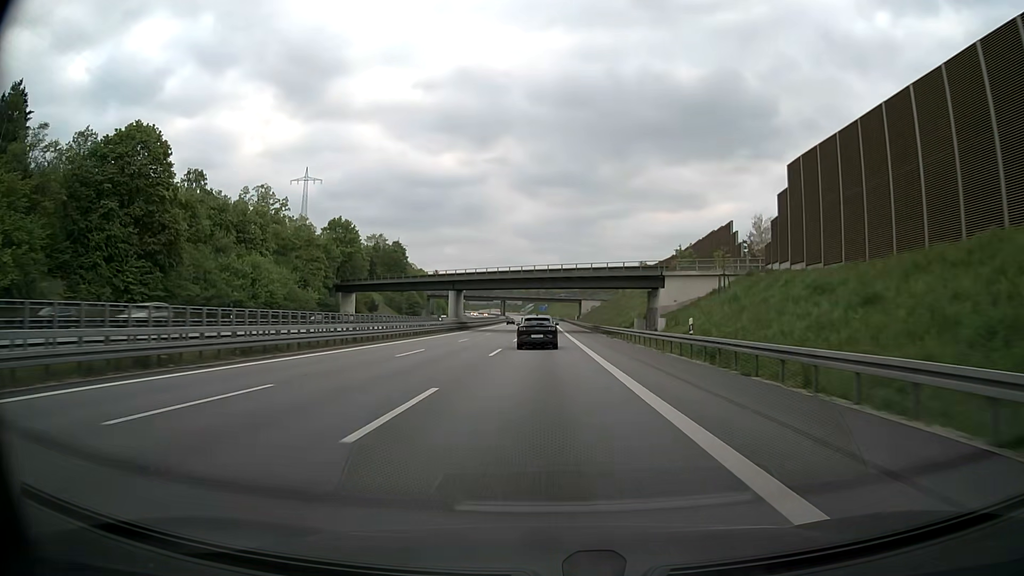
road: motorway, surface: asphalt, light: Day
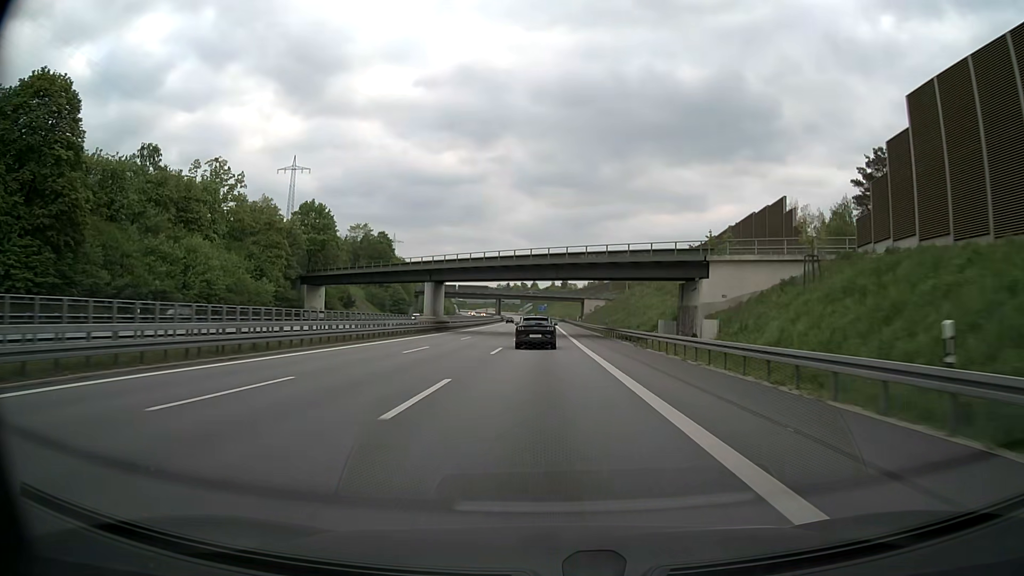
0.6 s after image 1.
(0.0, +17.0) m; 0°
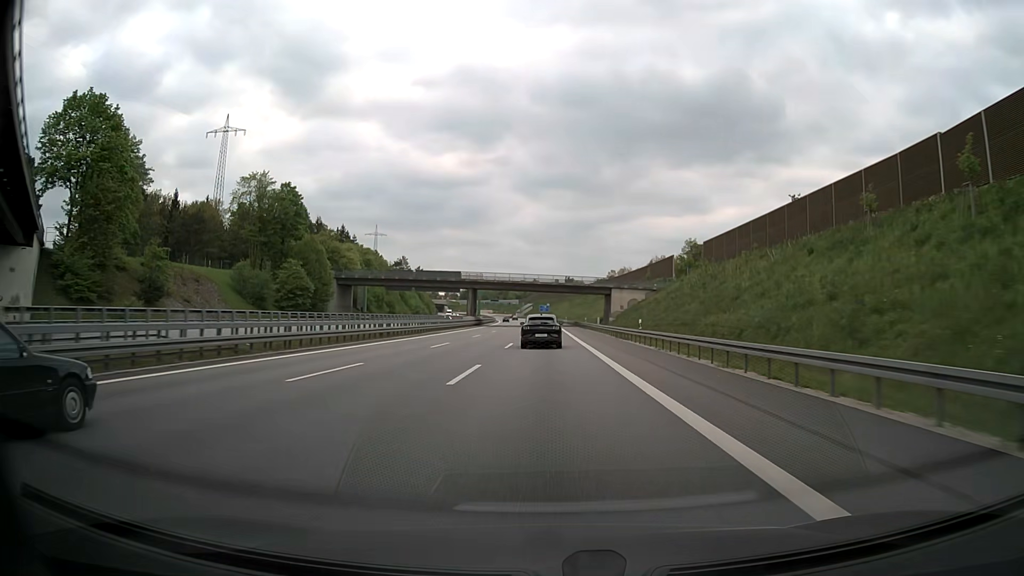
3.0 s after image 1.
(+0.1, +67.6) m; 0°
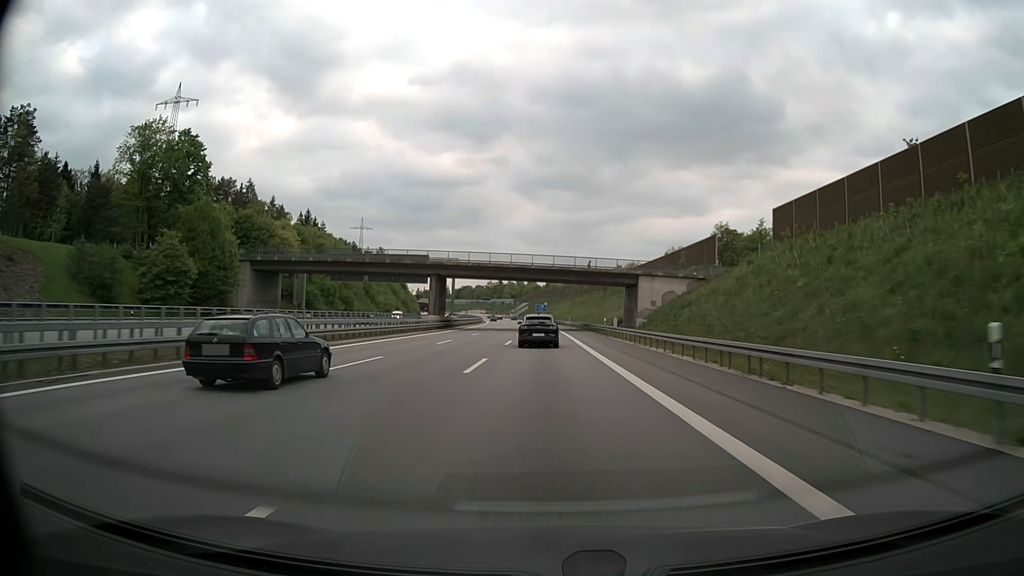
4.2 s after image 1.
(0.0, +33.5) m; 0°
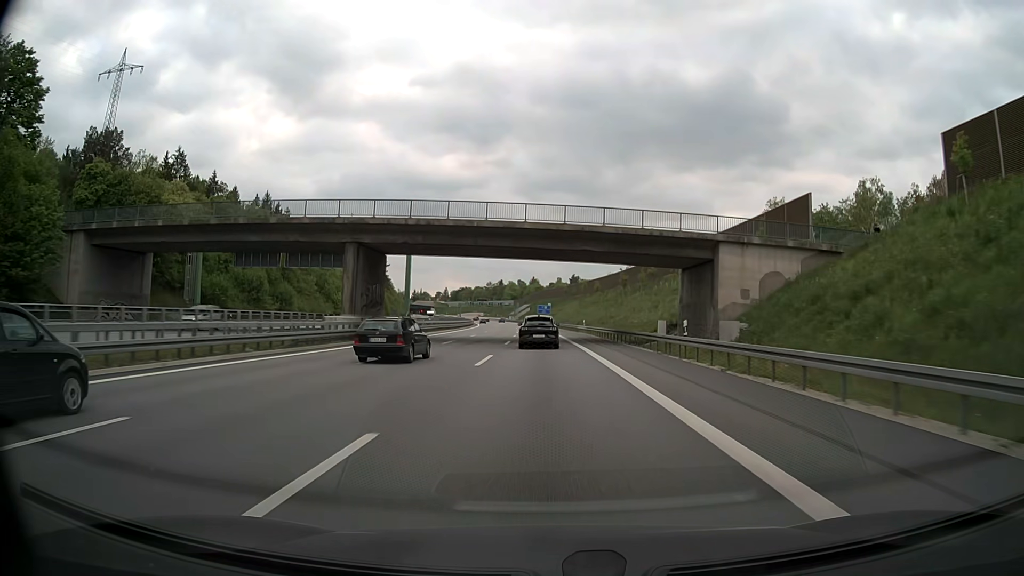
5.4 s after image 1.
(0.0, +33.3) m; 0°
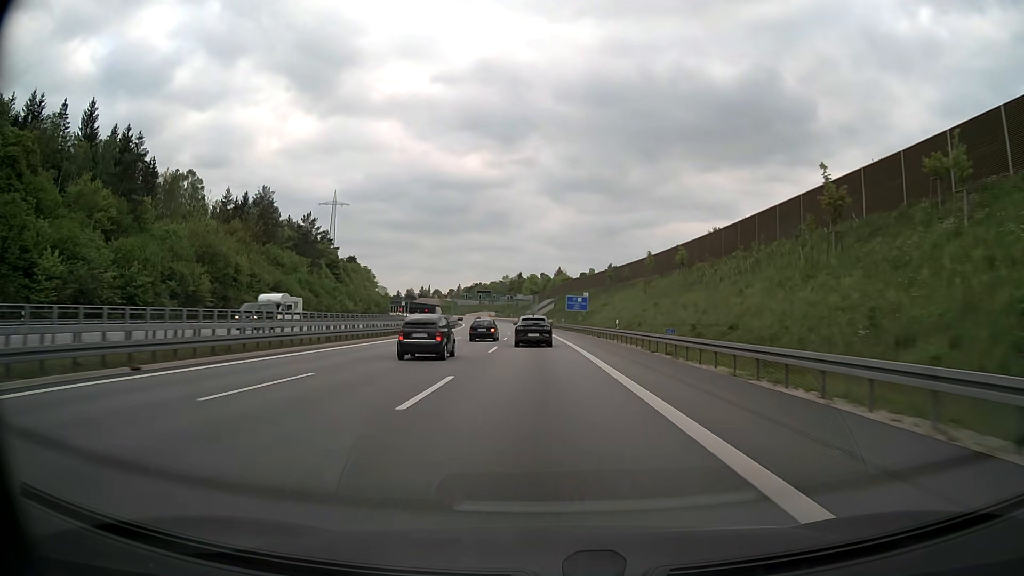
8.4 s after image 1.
(-1.1, +82.7) m; -2°
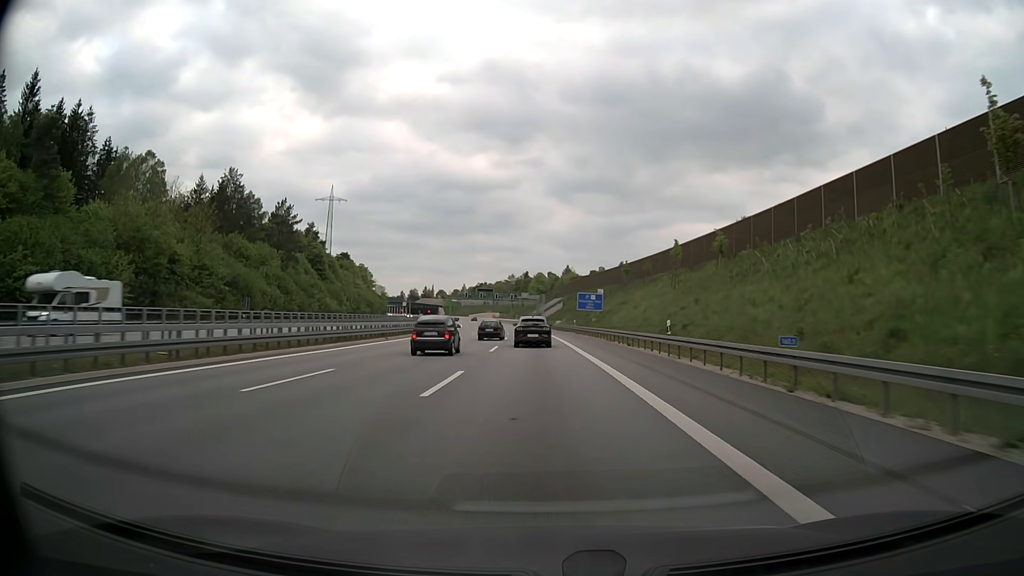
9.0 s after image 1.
(-0.1, +16.6) m; -1°
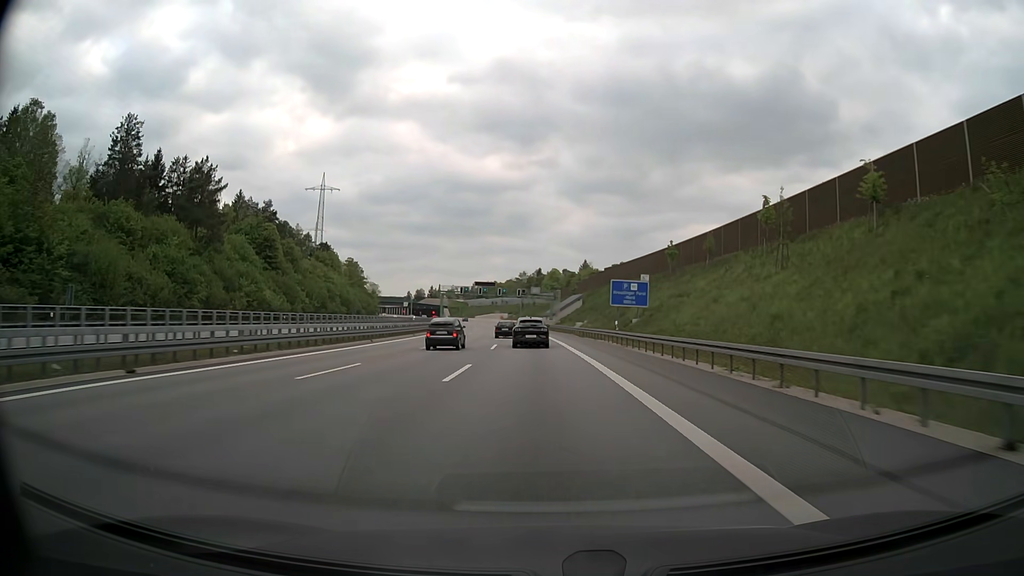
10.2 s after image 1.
(-0.4, +33.2) m; -1°
(0, +10) (0, +20) (0, +30) (-1, +40) (-1, +50) (-2, +60) (-2, +70) (-3, +80) (-4, +90) (-5, +100) m
